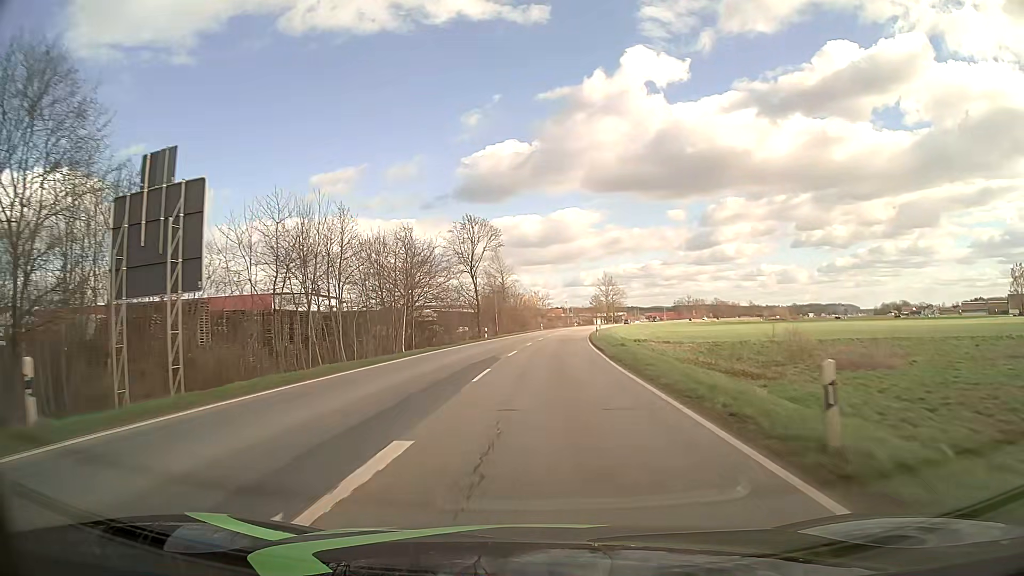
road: primary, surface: asphalt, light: Day
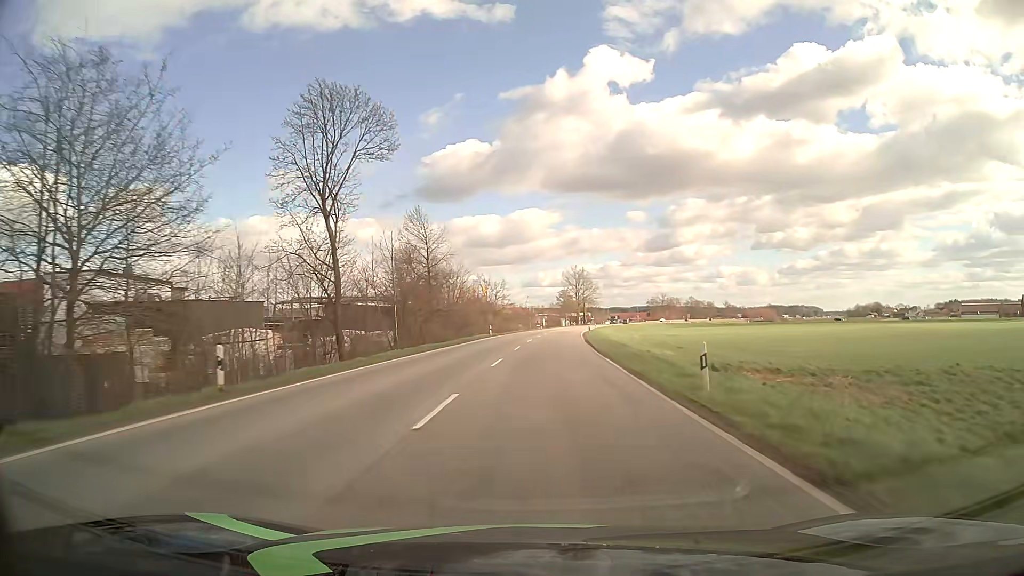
(+1.2, +43.0) m; +4°
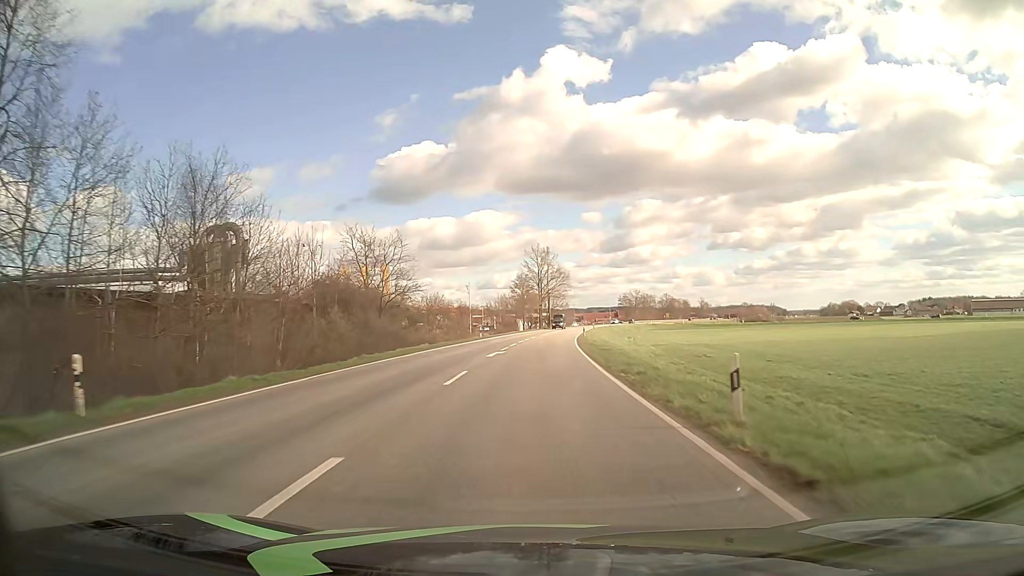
(+1.9, +53.9) m; +4°
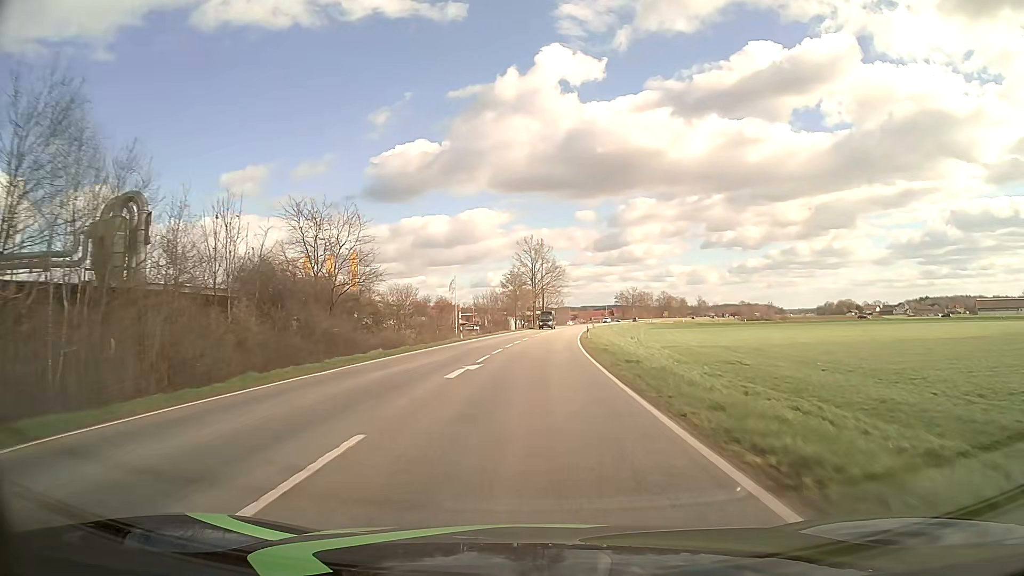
(+0.1, +10.8) m; +1°
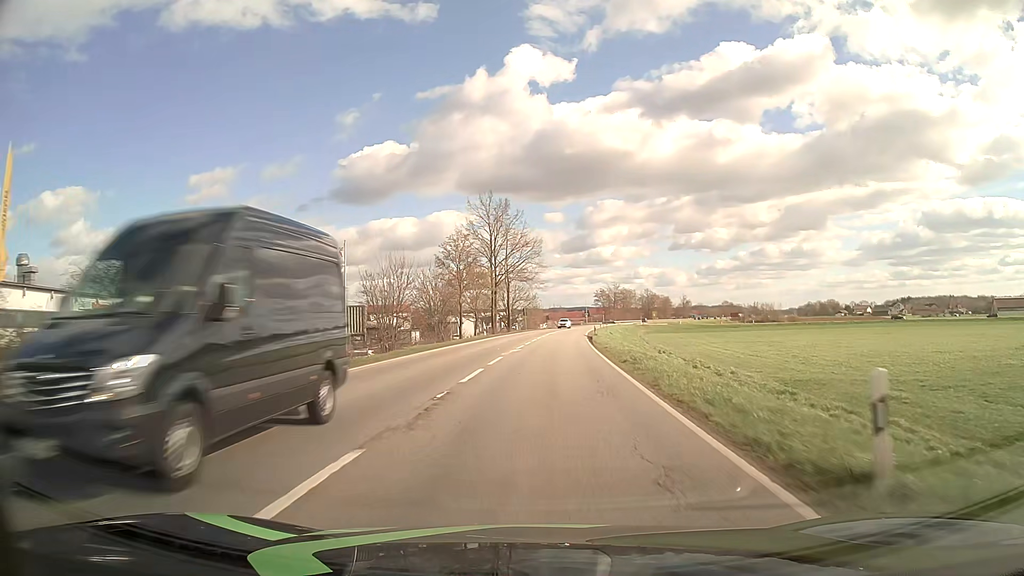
(+1.0, +43.2) m; +3°
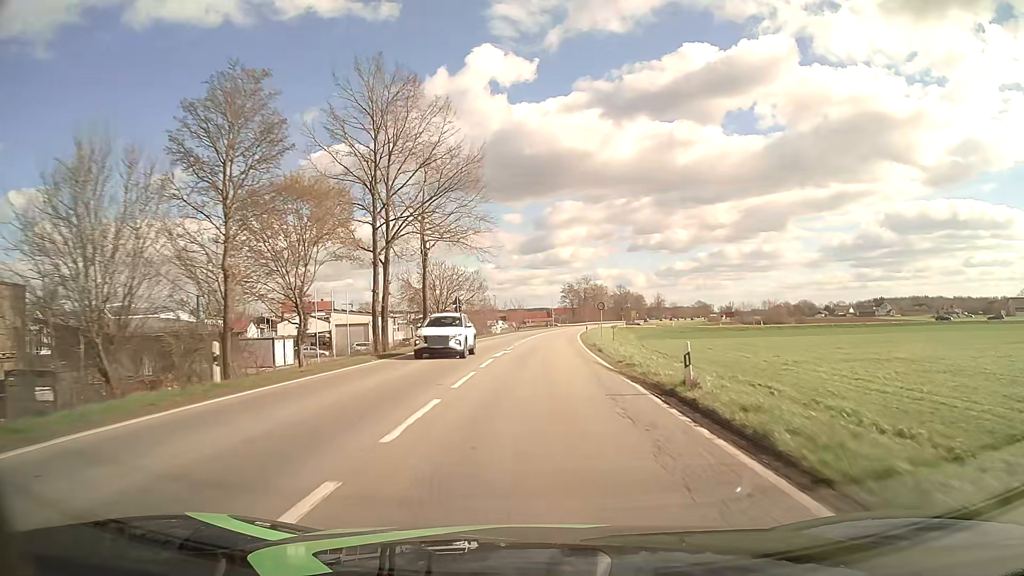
(+1.4, +43.1) m; +4°
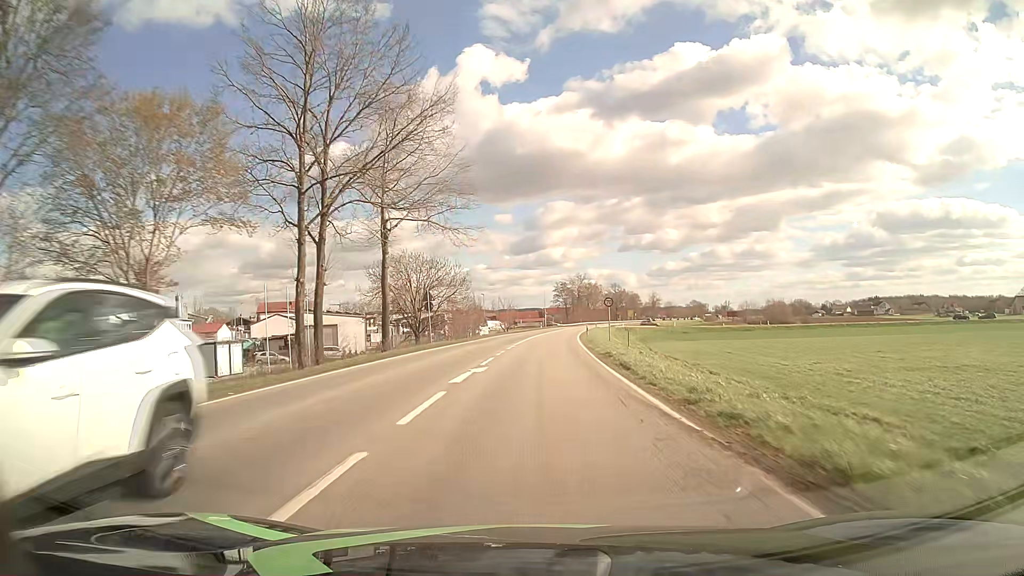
(+0.1, +10.8) m; +1°
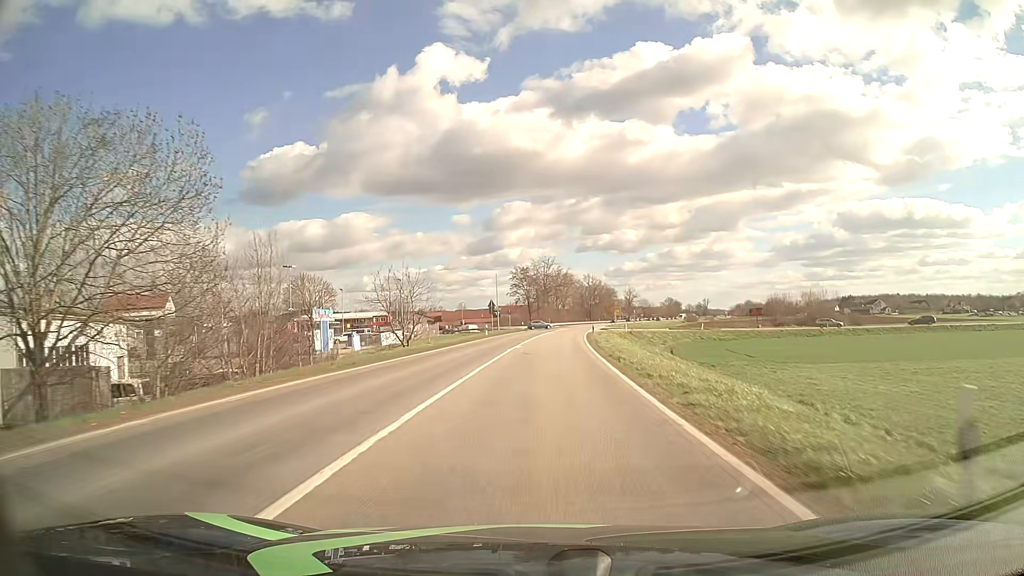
(+1.5, +53.9) m; +4°
(0, +10) (0, +20) (+1, +30) (+1, +40) (+2, +50) (+2, +60) (+3, +70) (+4, +80) (+5, +90) (+6, +100) m
